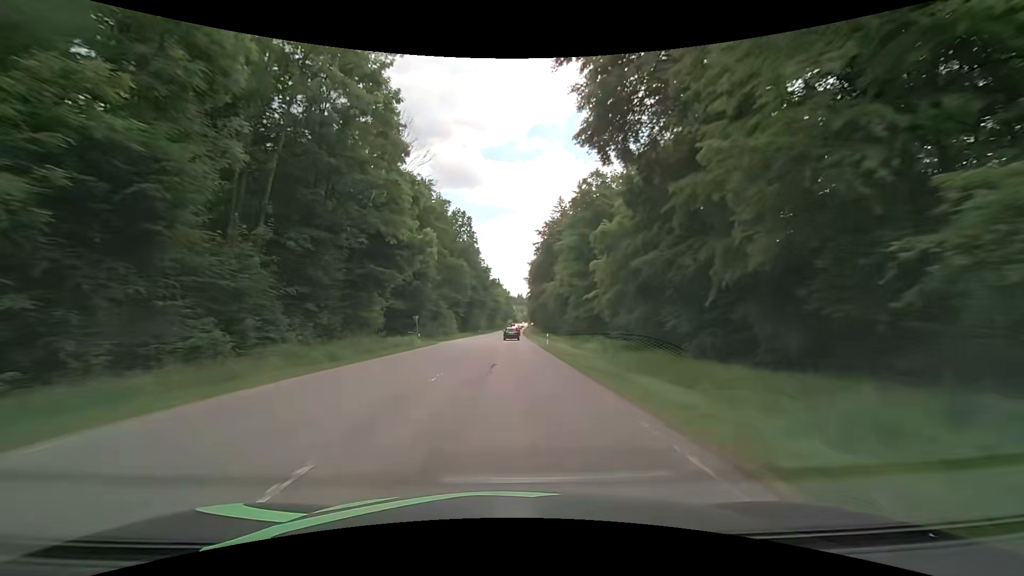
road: secondary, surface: asphalt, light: Day
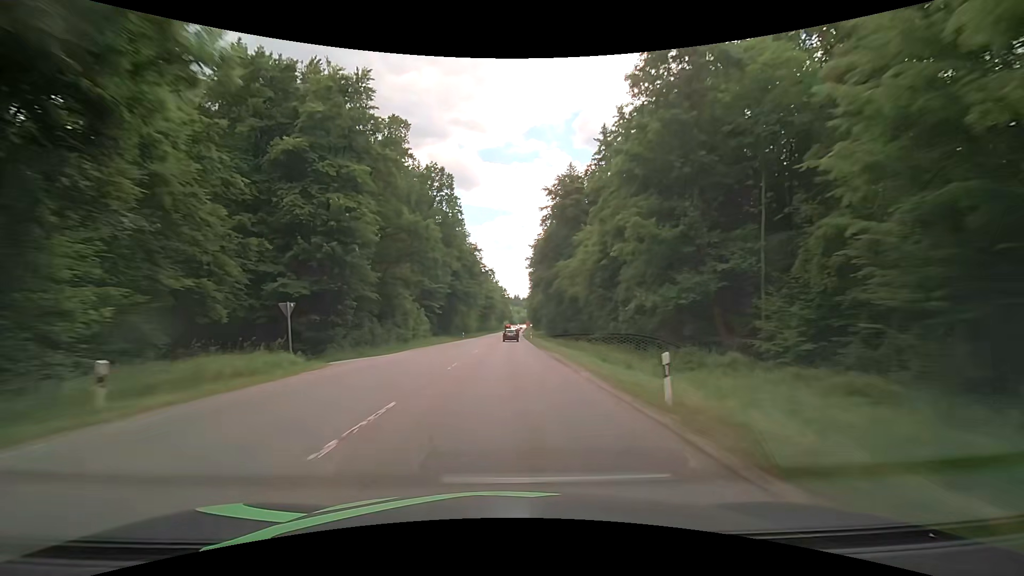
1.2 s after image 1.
(+0.2, +31.6) m; +1°
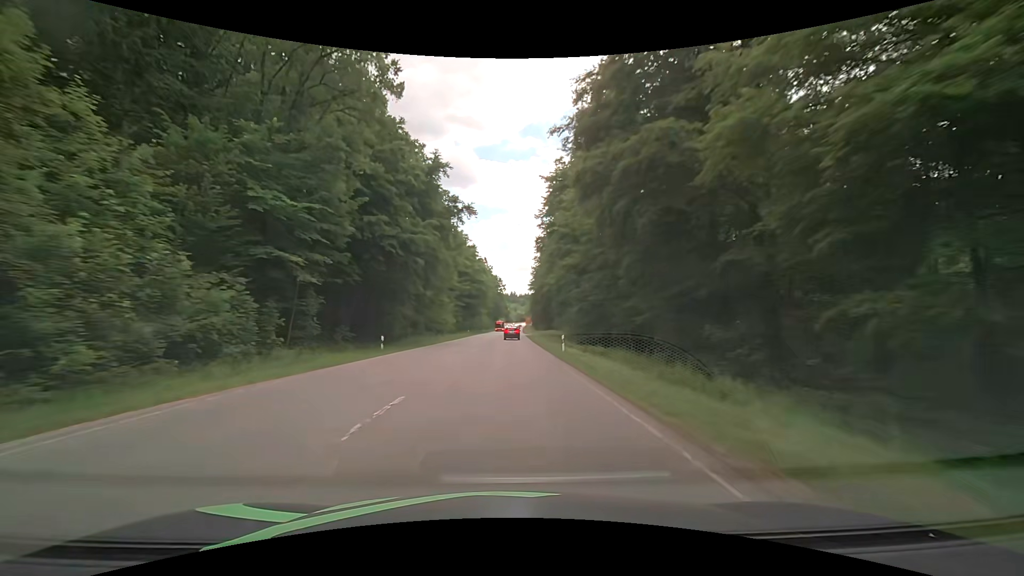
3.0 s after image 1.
(0.0, +47.3) m; 0°
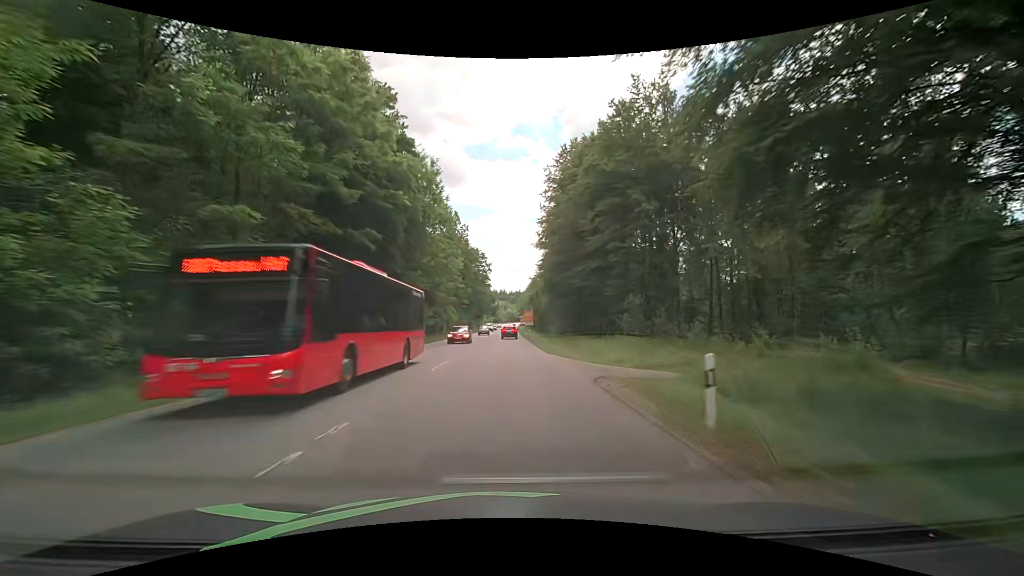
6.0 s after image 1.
(+0.7, +74.6) m; +1°
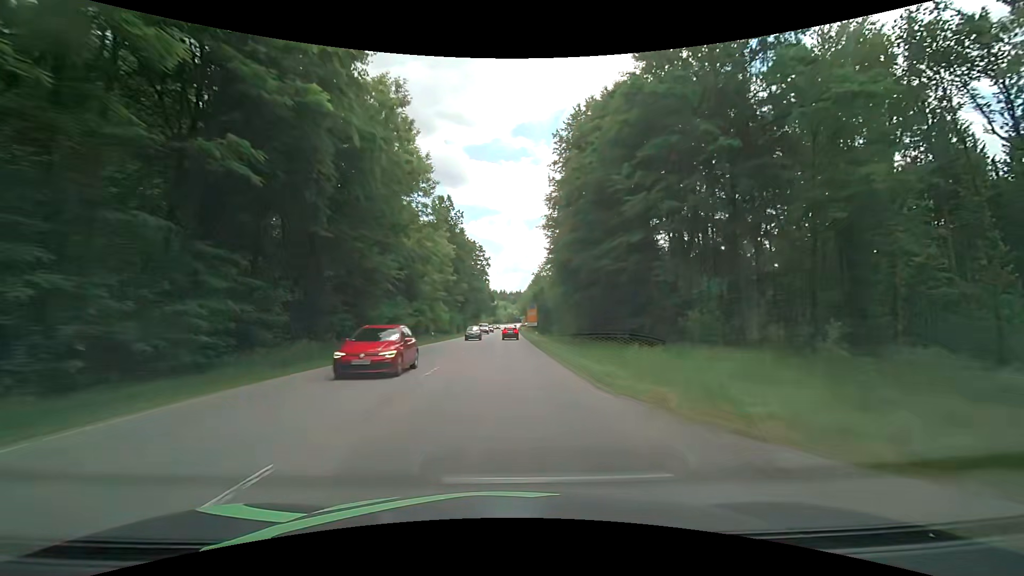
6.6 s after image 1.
(0.0, +14.1) m; -1°
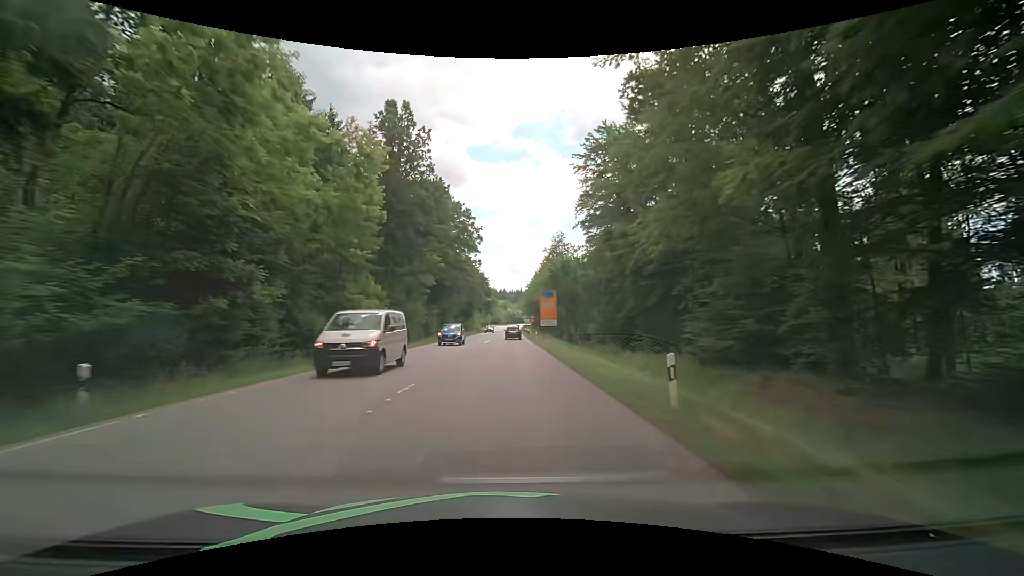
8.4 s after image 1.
(+0.3, +40.7) m; +1°
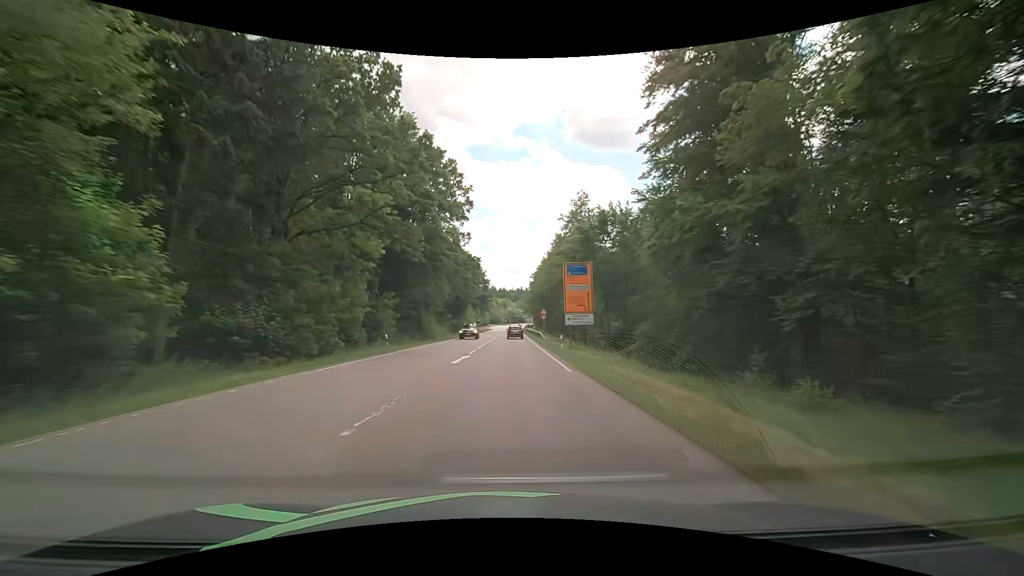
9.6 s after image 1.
(-0.2, +25.7) m; -1°
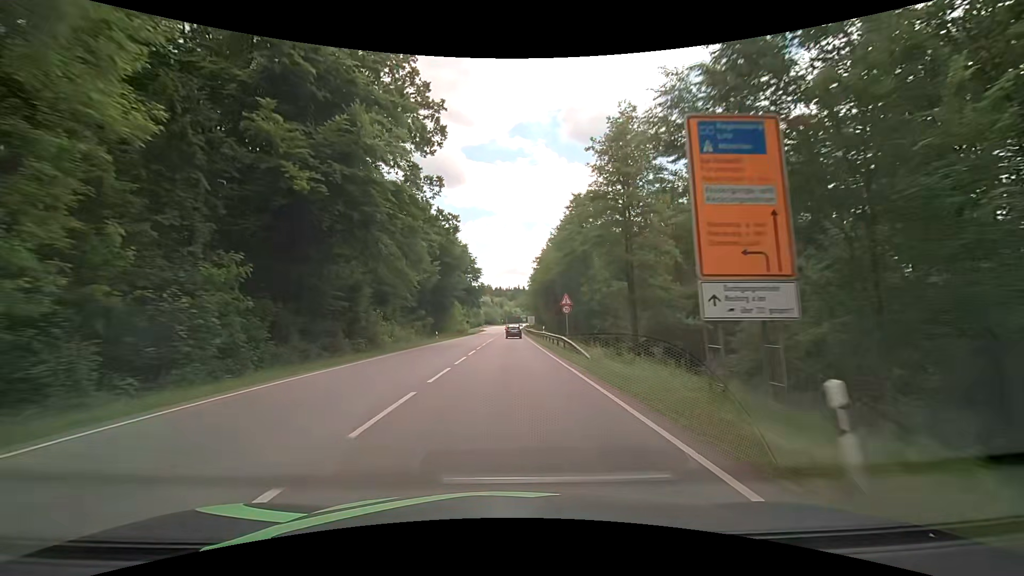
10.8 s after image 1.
(+0.3, +24.6) m; 0°
